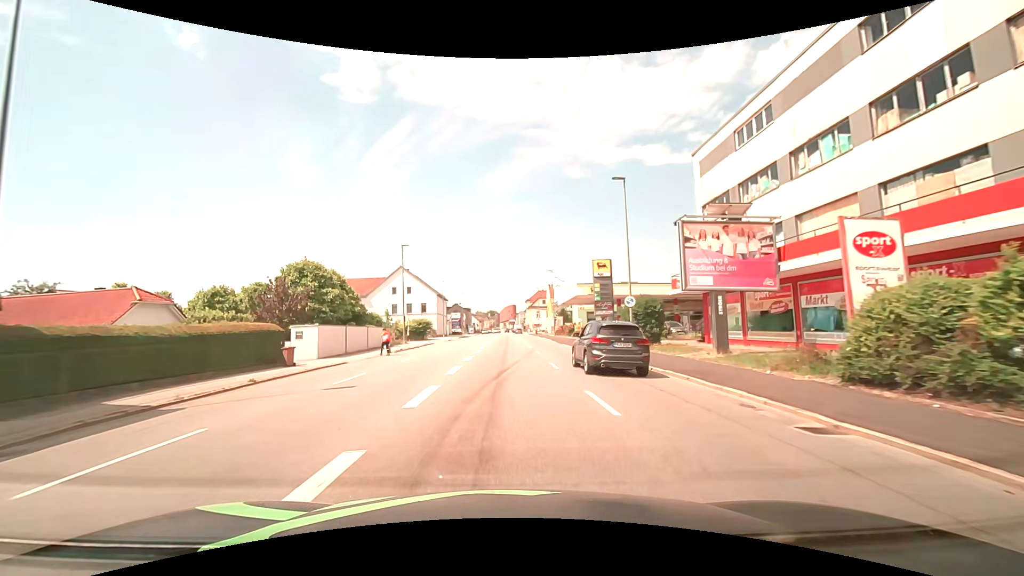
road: tertiary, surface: asphalt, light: Day
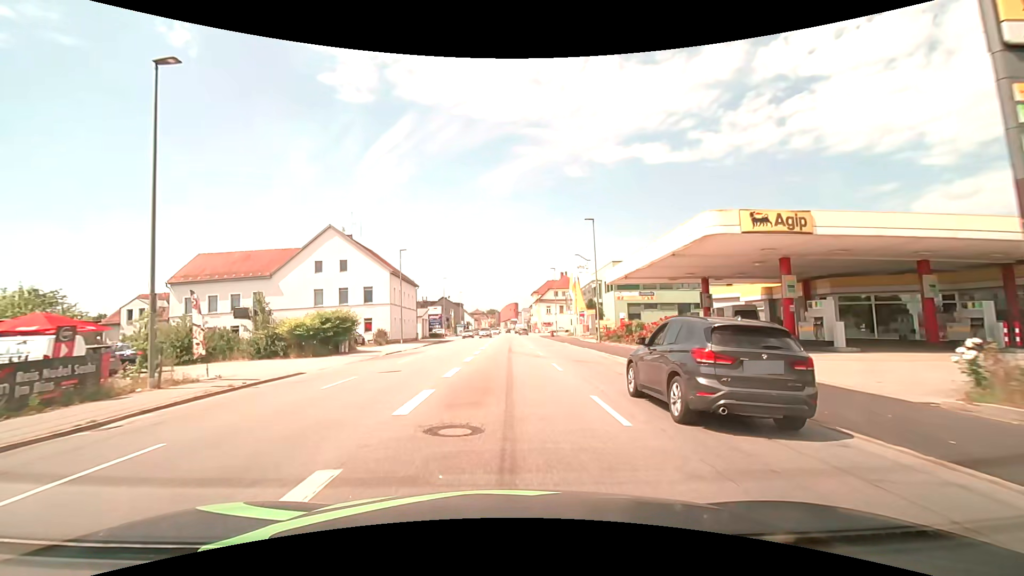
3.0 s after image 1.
(0.0, +36.8) m; 0°
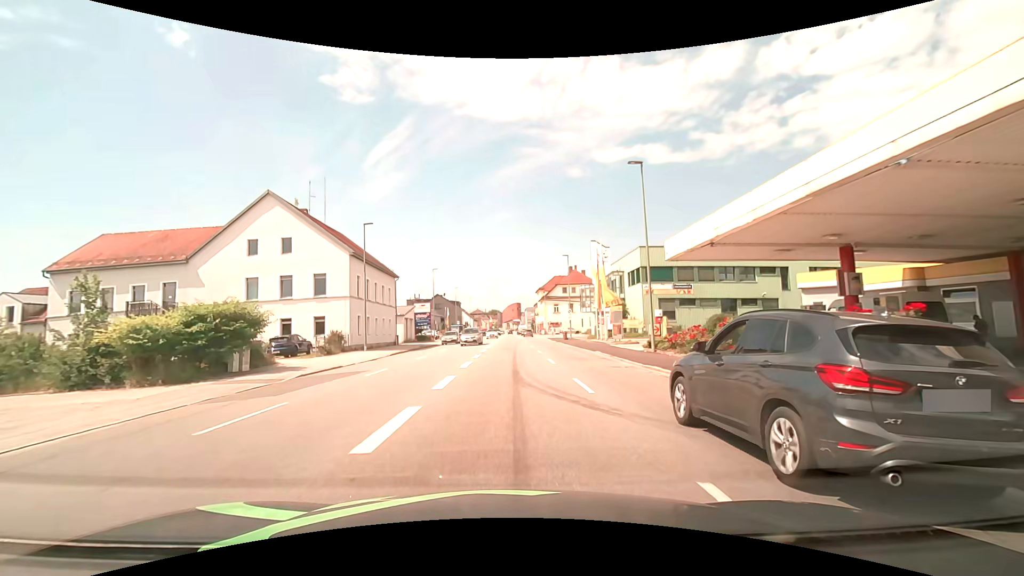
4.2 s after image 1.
(0.0, +14.5) m; 0°
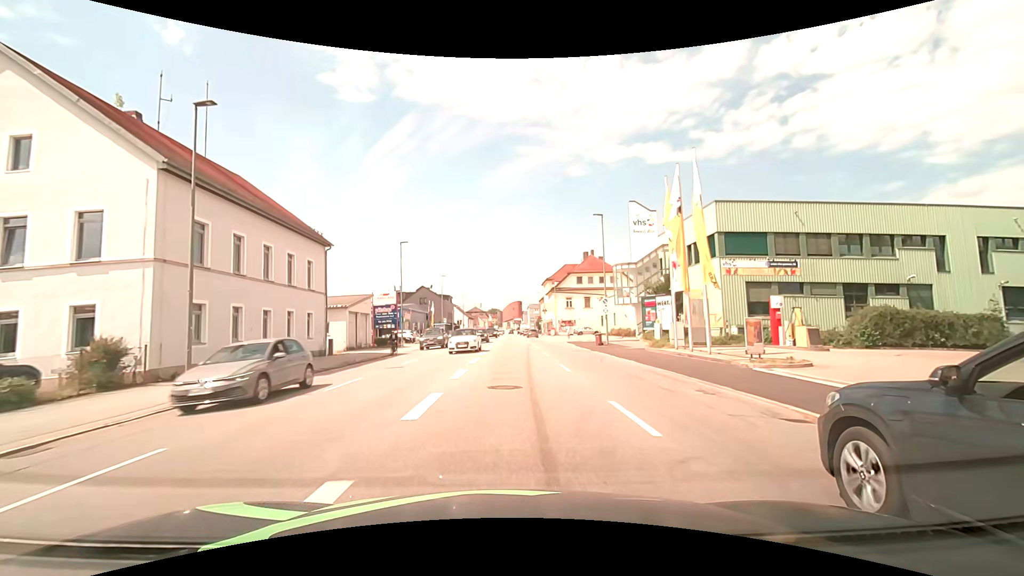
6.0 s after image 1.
(0.0, +22.0) m; 0°
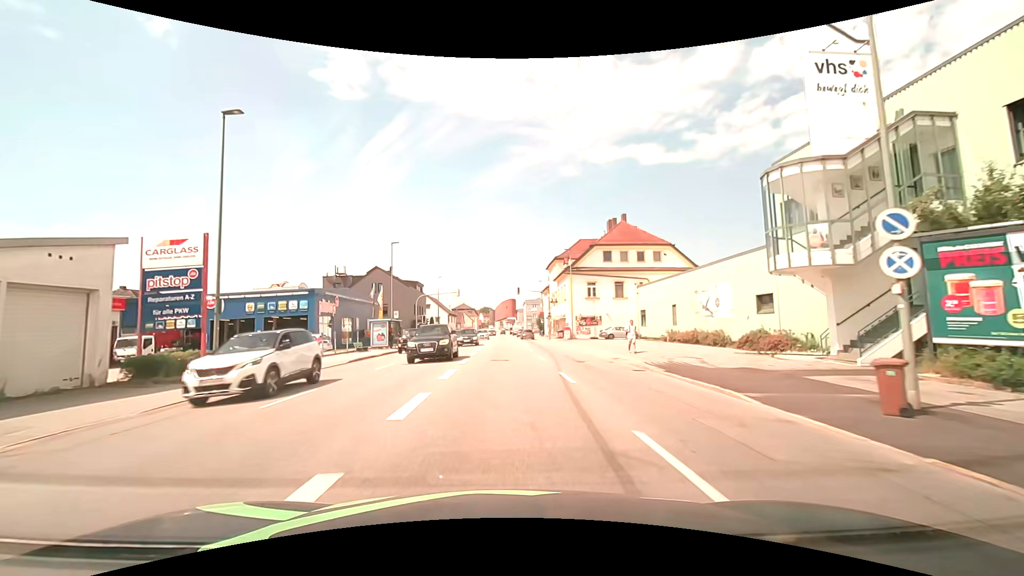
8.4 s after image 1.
(+0.2, +30.1) m; +1°
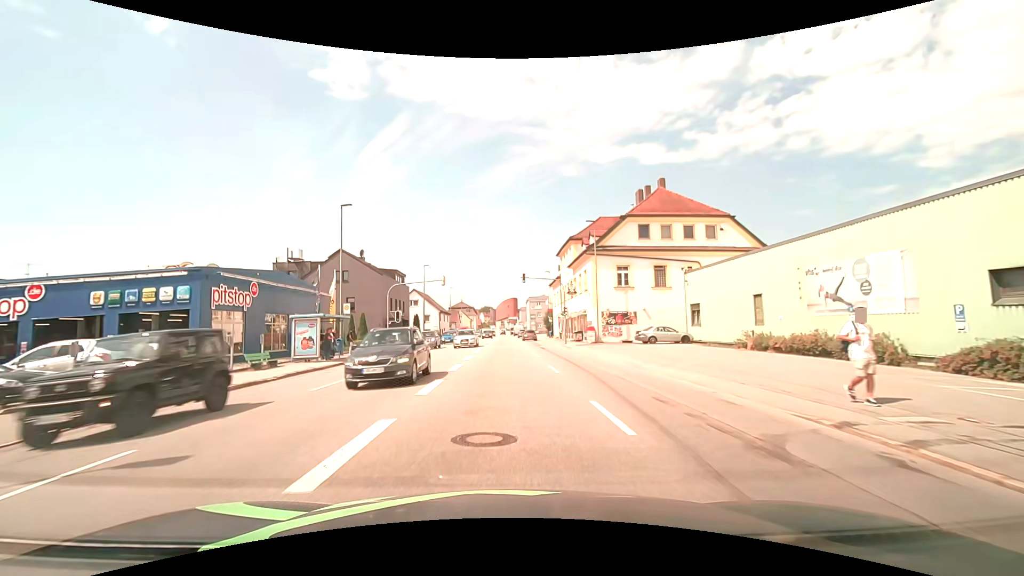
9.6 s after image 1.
(0.0, +15.2) m; 0°
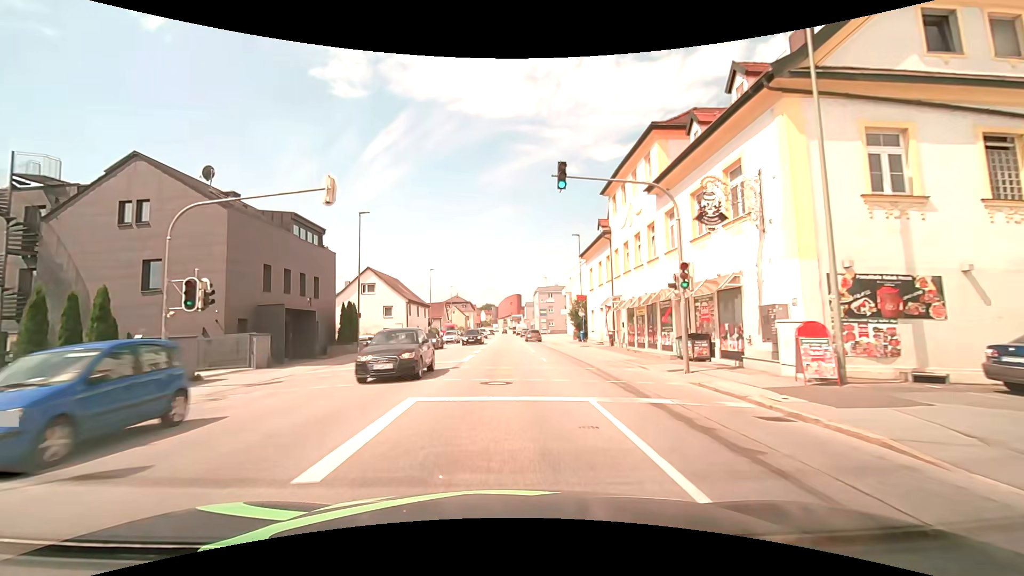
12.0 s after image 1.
(0.0, +29.9) m; 0°
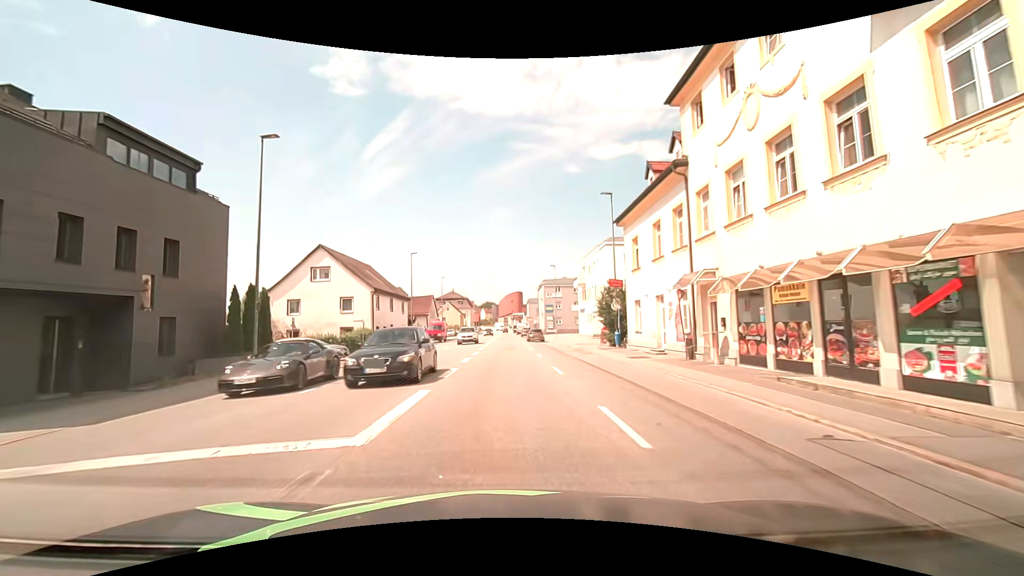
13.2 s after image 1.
(+0.1, +14.7) m; 0°
(0, +10) (0, +20) (0, +30) (0, +40) (0, +50) (0, +60) (0, +70) (0, +80) (0, +90) (0, +100) m
